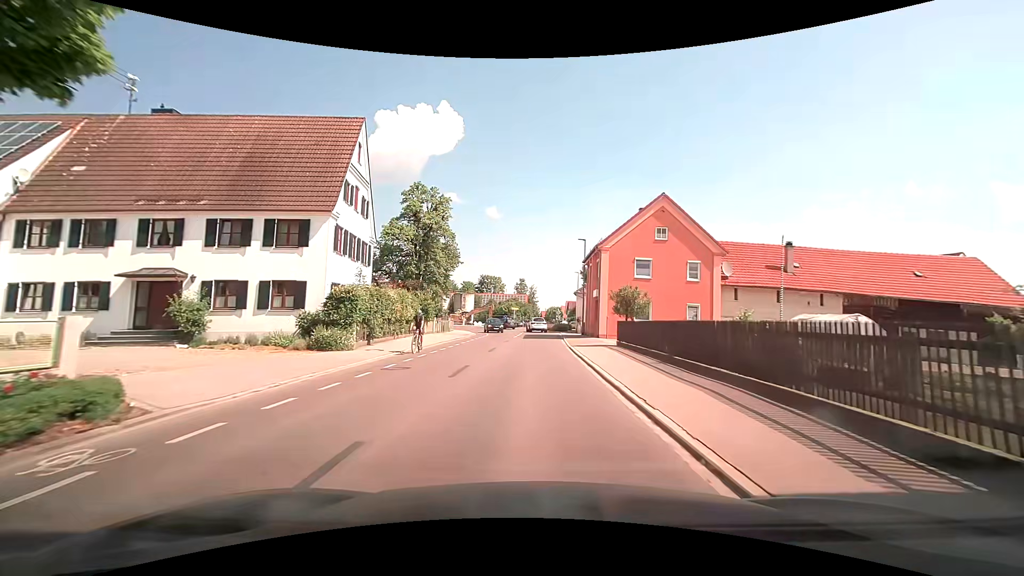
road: tertiary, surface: asphalt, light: Day
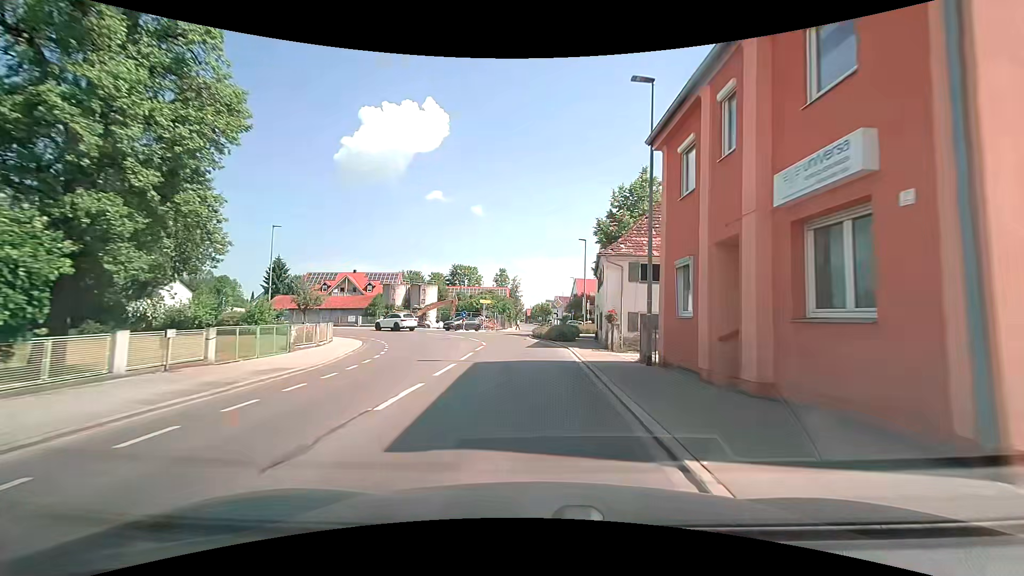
(+0.8, +30.7) m; +2°
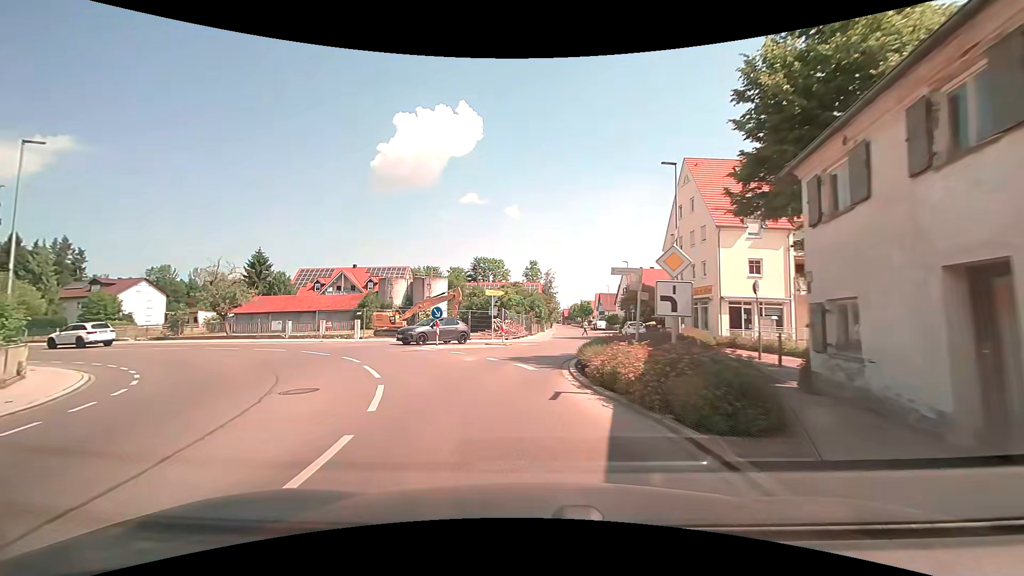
(-0.2, +22.6) m; -3°
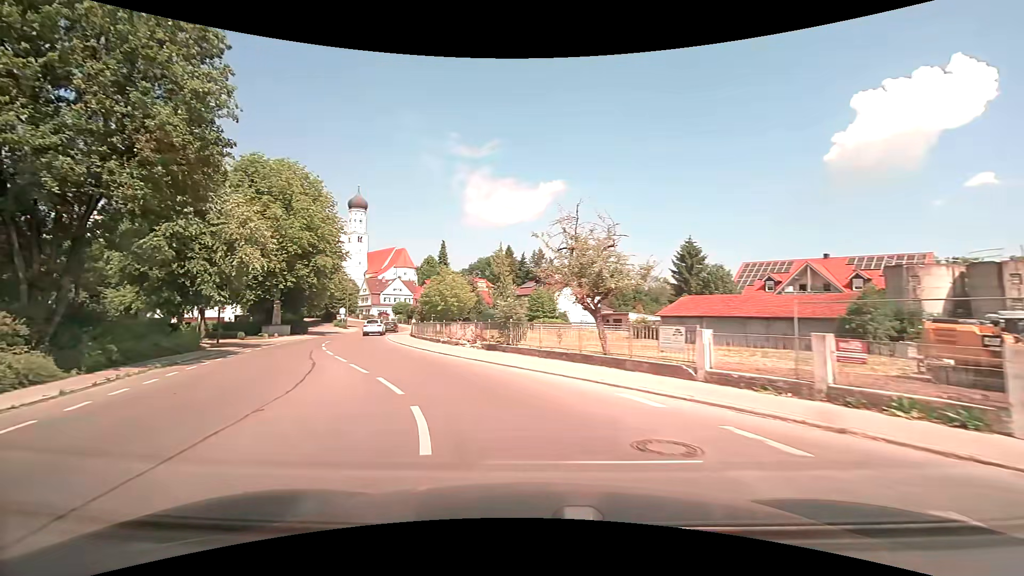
(-9.4, +23.3) m; -48°
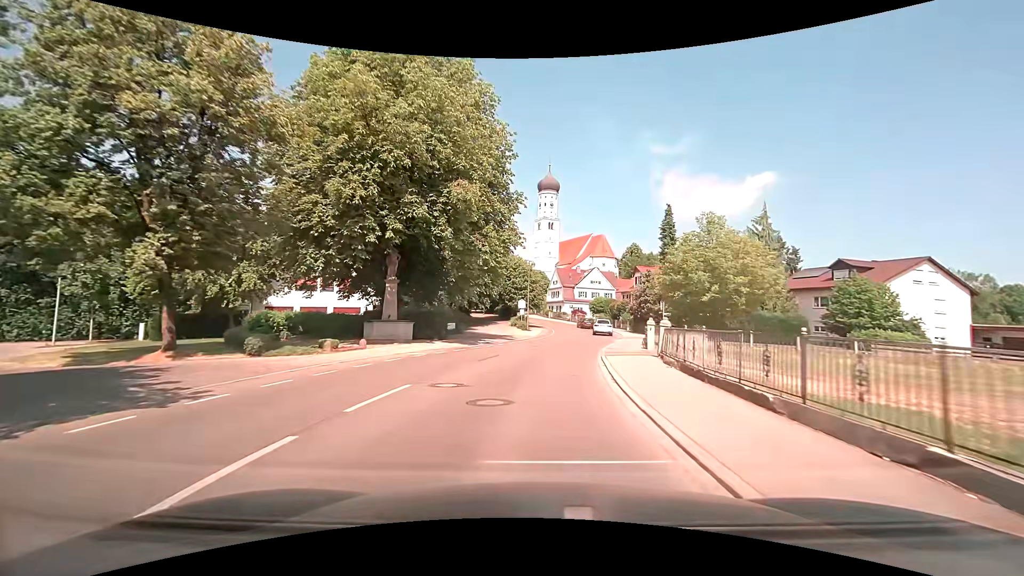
(-8.9, +28.5) m; -22°
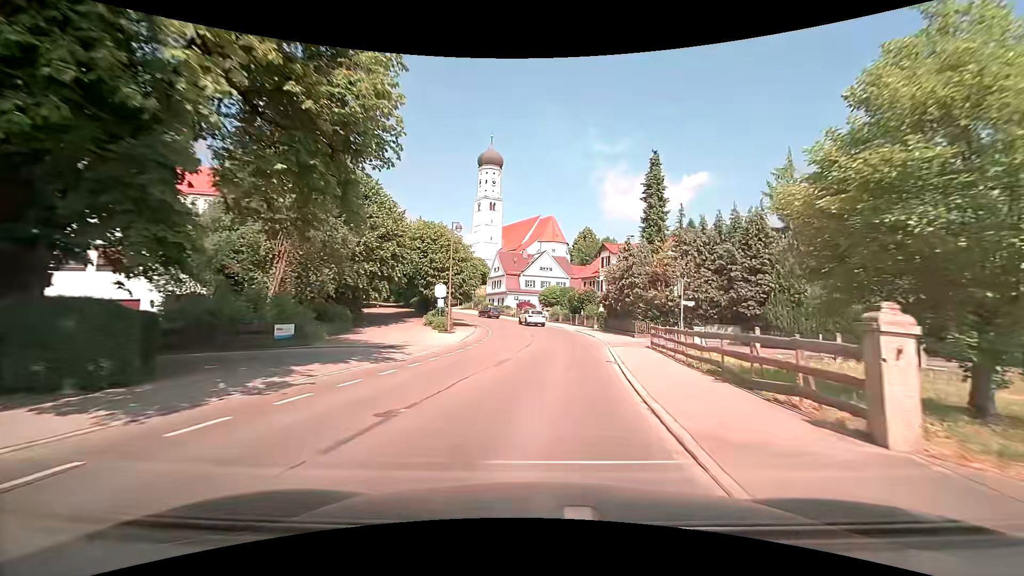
(+1.0, +20.0) m; +6°
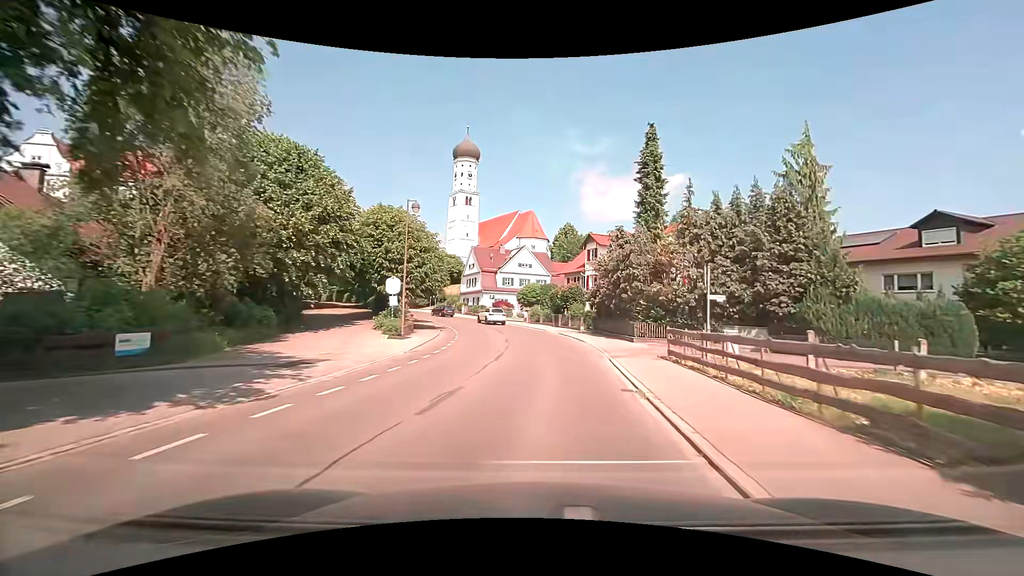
(+0.1, +6.7) m; +2°
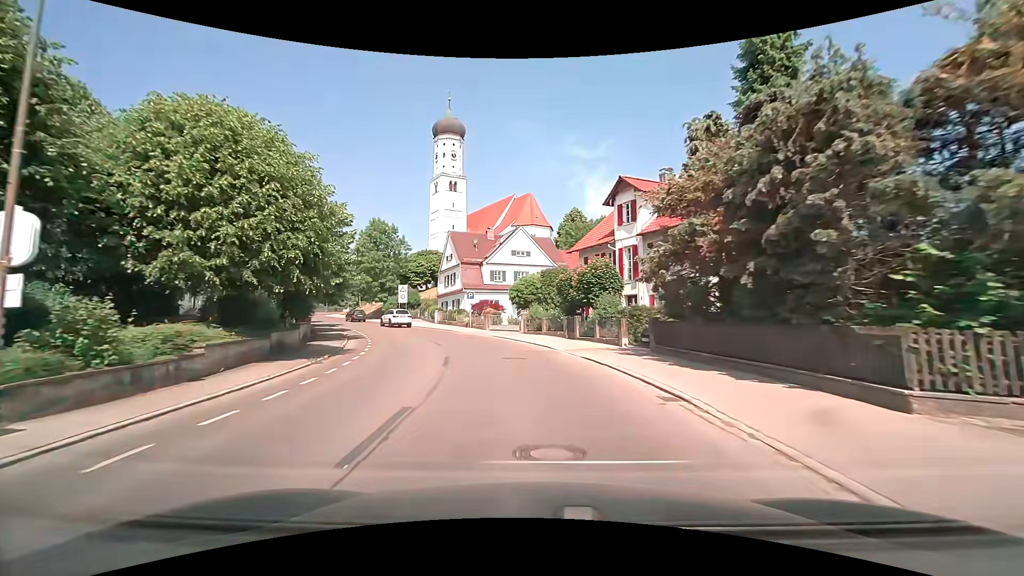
(+0.6, +20.5) m; 0°
(-1, +10) (-2, +20) (-5, +29) (-9, +39) (-14, +47) (-19, +56) (-24, +64) (-30, +73) (-35, +81) (-40, +90) m
